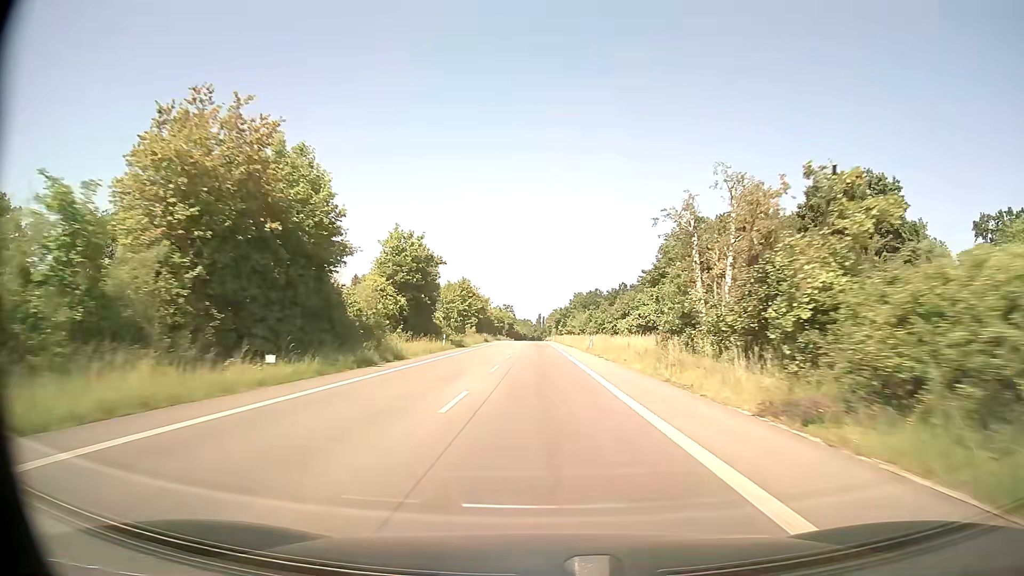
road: secondary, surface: asphalt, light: Day
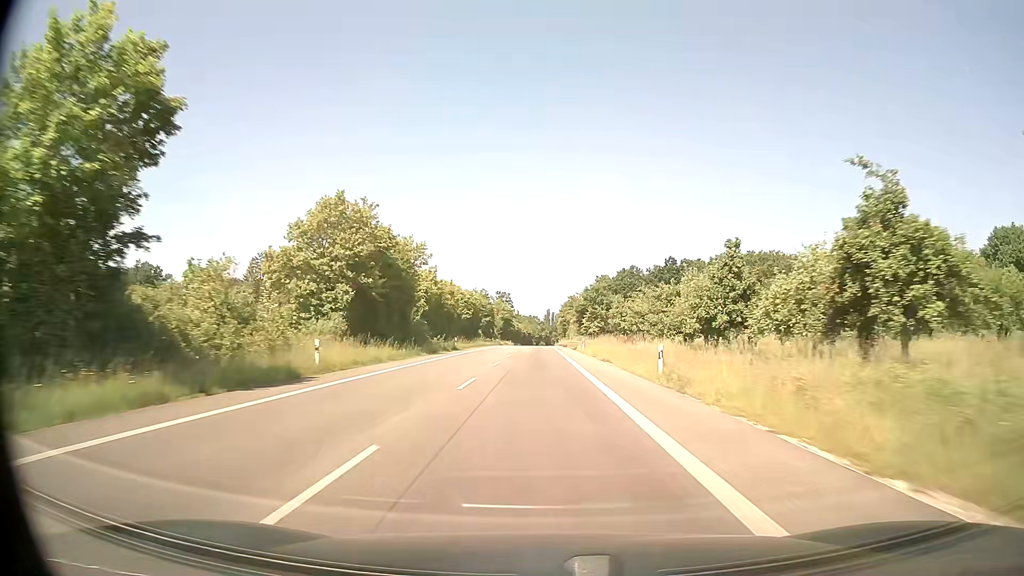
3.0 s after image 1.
(-0.9, +80.0) m; -1°
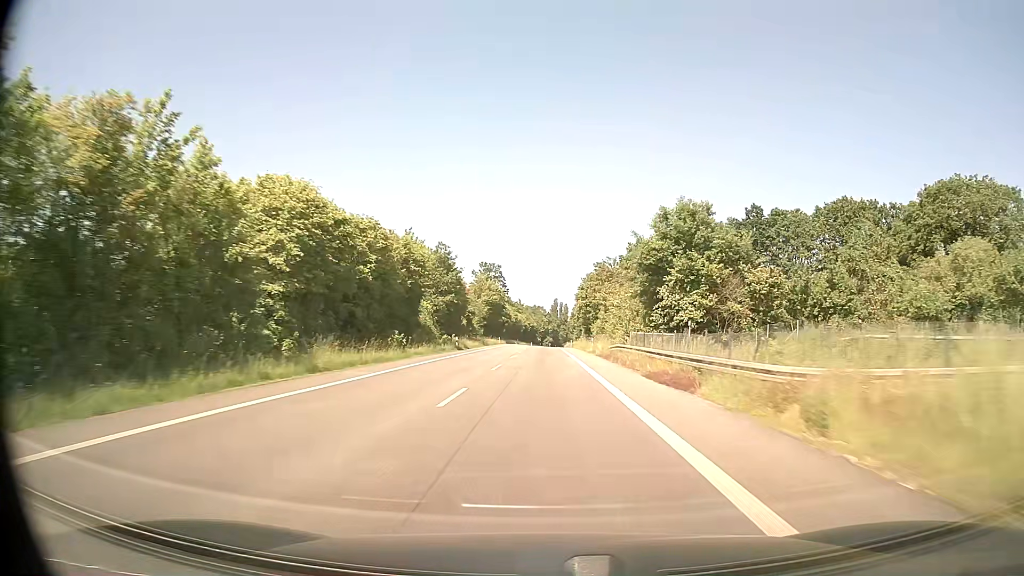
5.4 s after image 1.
(-0.4, +64.4) m; -1°
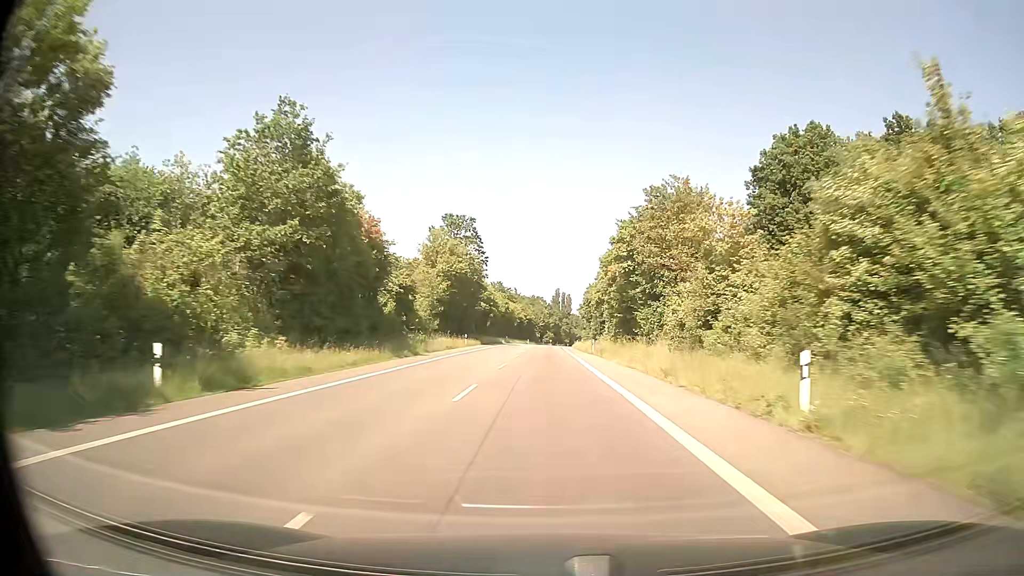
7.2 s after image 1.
(0.0, +47.0) m; 0°
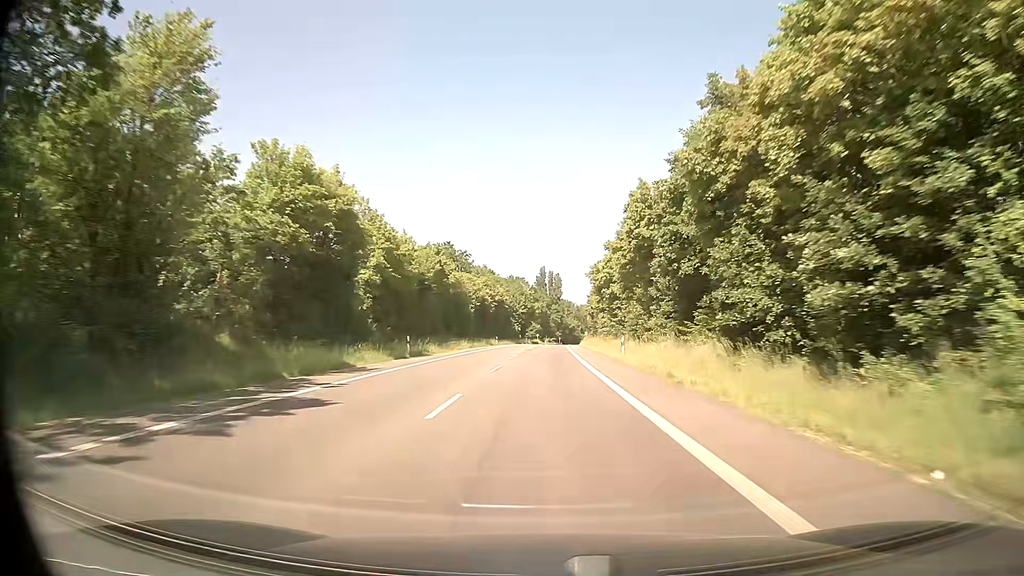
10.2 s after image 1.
(+0.8, +74.6) m; +1°
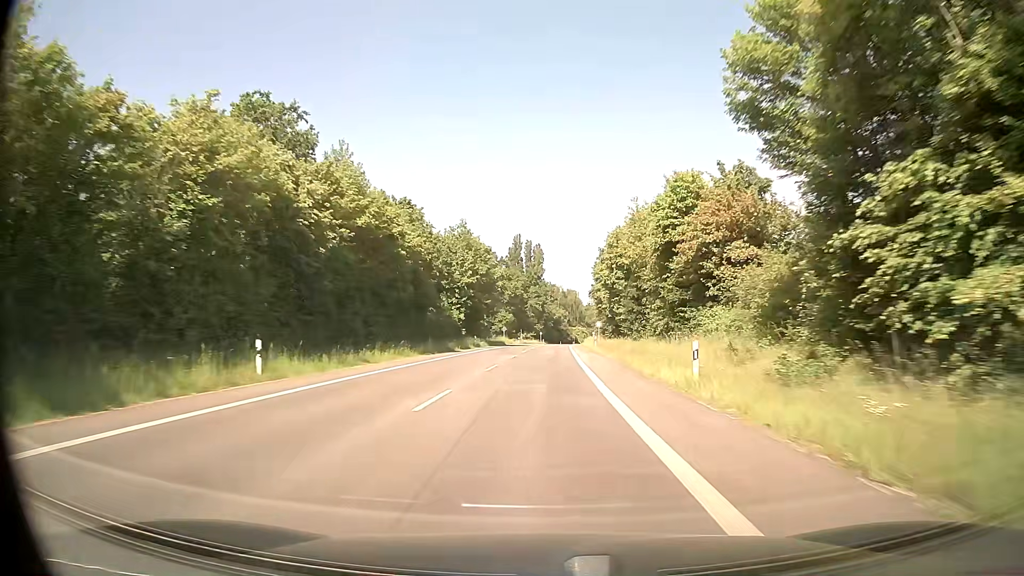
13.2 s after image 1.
(+0.9, +70.9) m; +2°
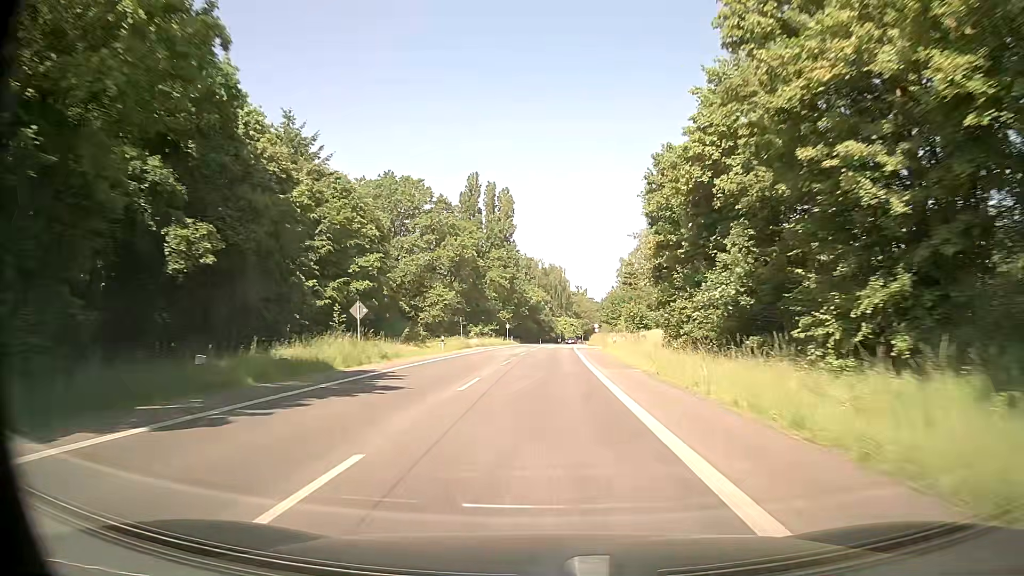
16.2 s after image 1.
(+0.9, +68.0) m; +2°
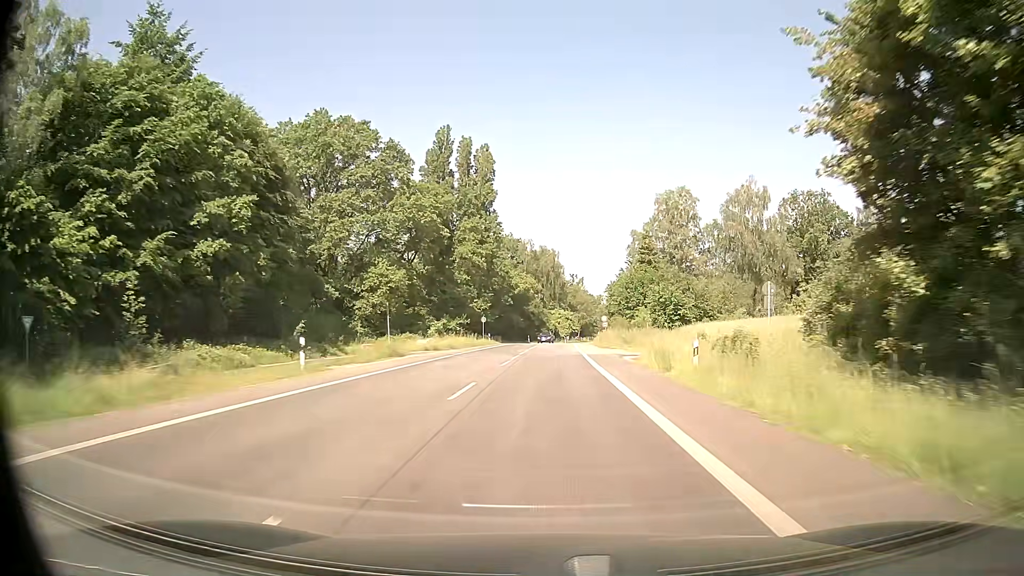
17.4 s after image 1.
(+0.2, +26.4) m; +1°
(0, +10) (0, +20) (0, +30) (0, +40) (+1, +50) (+1, +60) (+1, +70) (+2, +80) (+4, +90) (+5, +100) m
